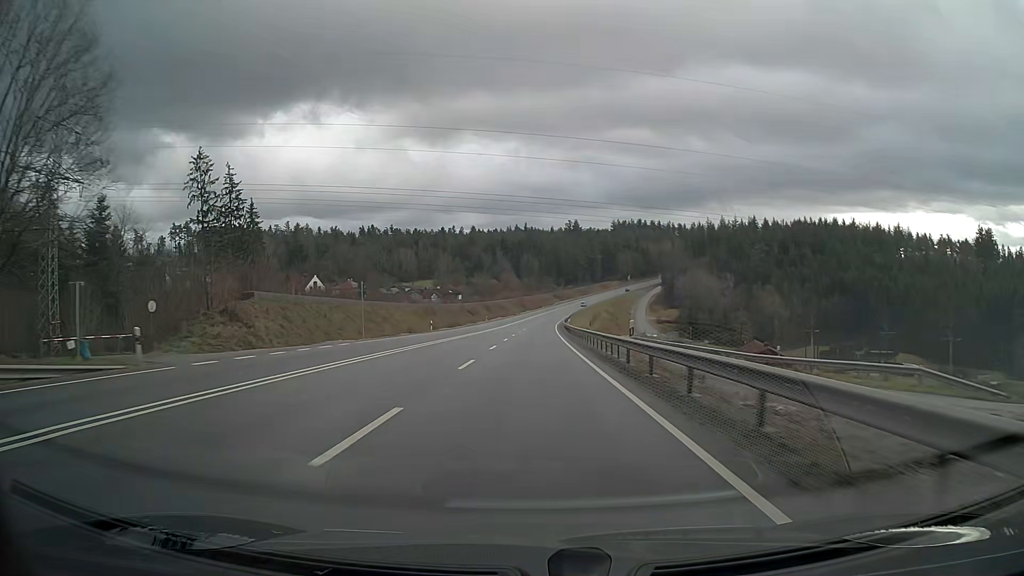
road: primary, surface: asphalt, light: Day
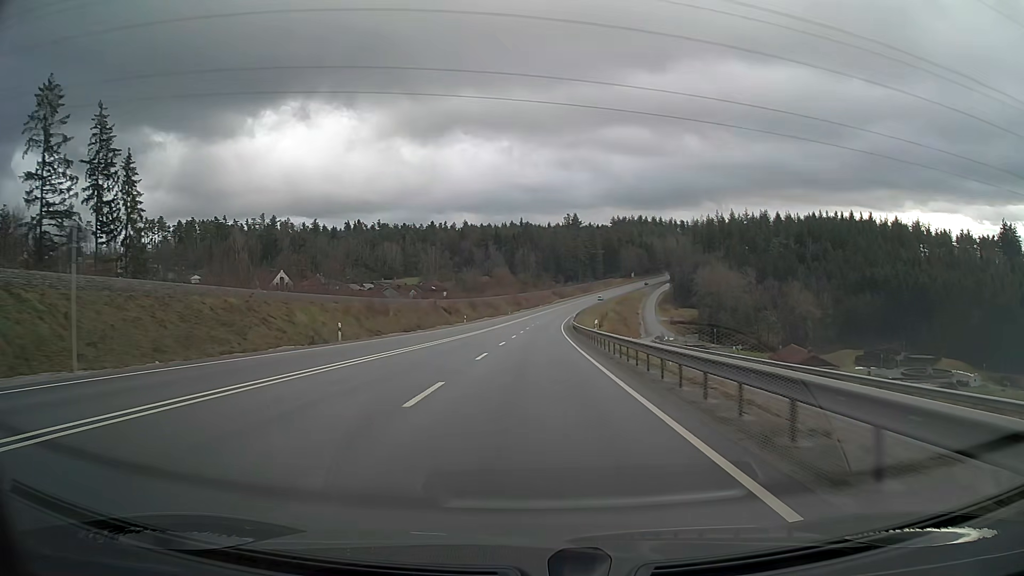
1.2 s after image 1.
(+0.2, +31.6) m; +1°
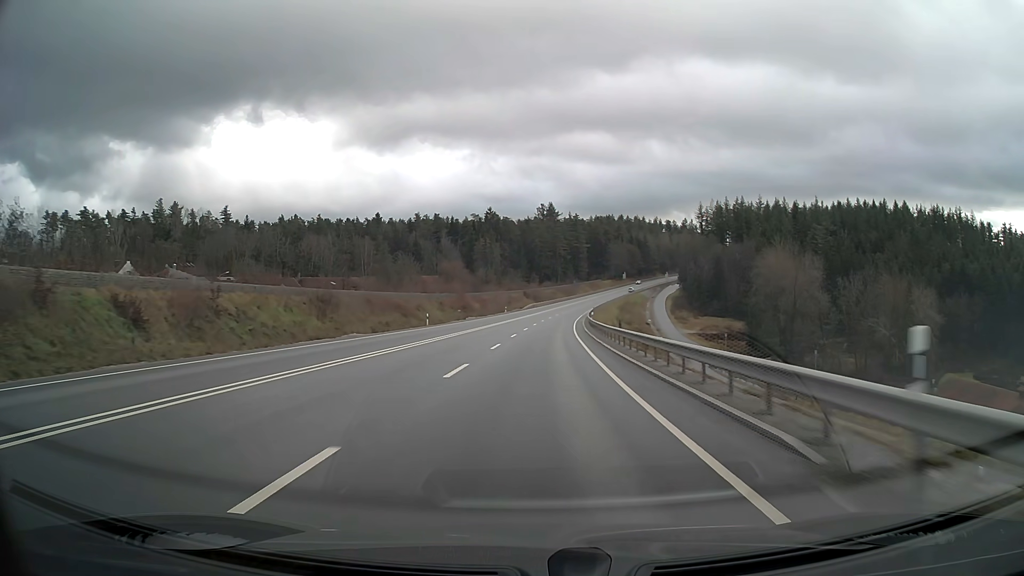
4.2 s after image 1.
(+1.7, +78.9) m; +3°
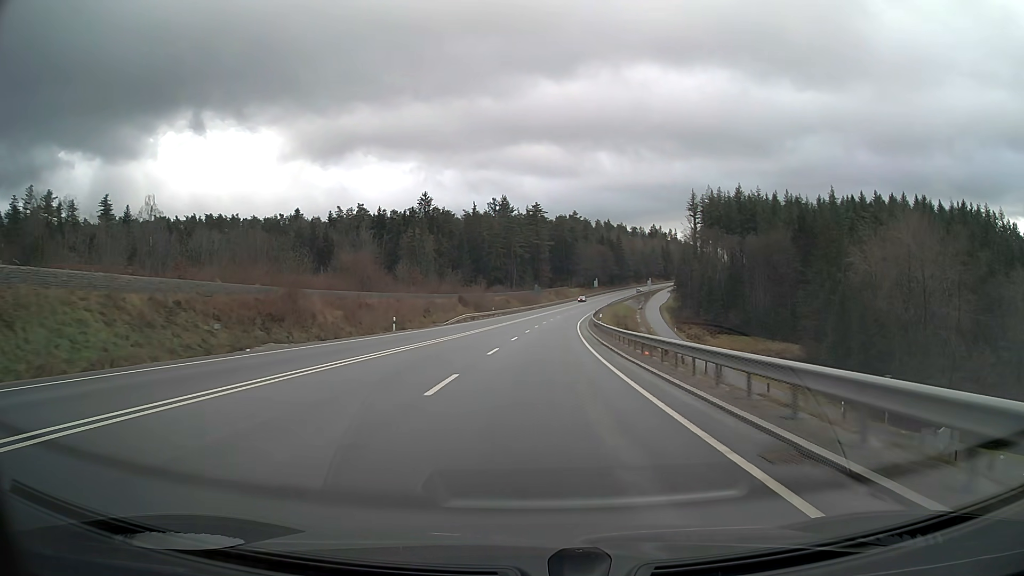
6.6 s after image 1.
(+2.0, +62.9) m; +4°
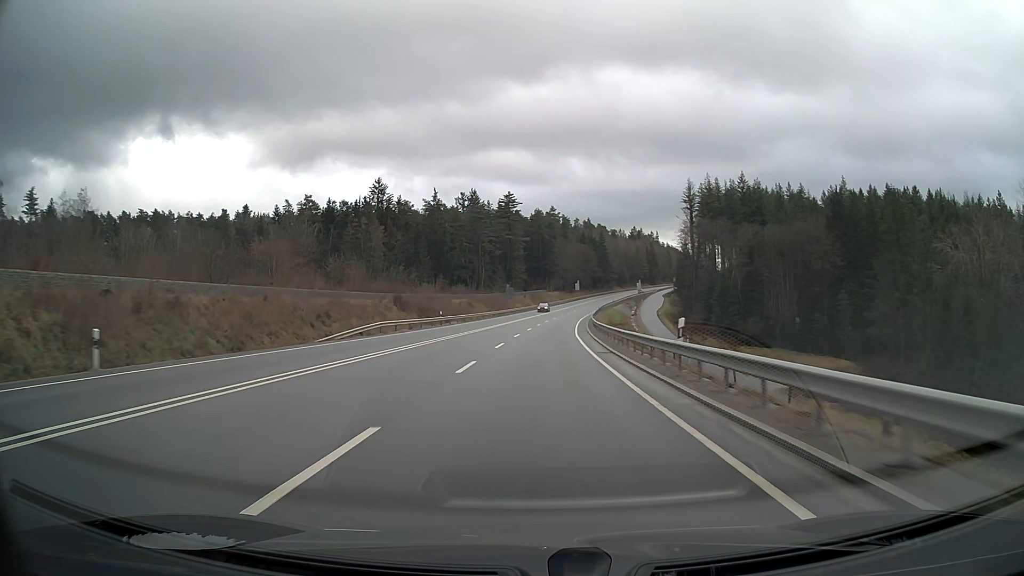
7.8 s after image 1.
(+0.6, +31.4) m; +2°
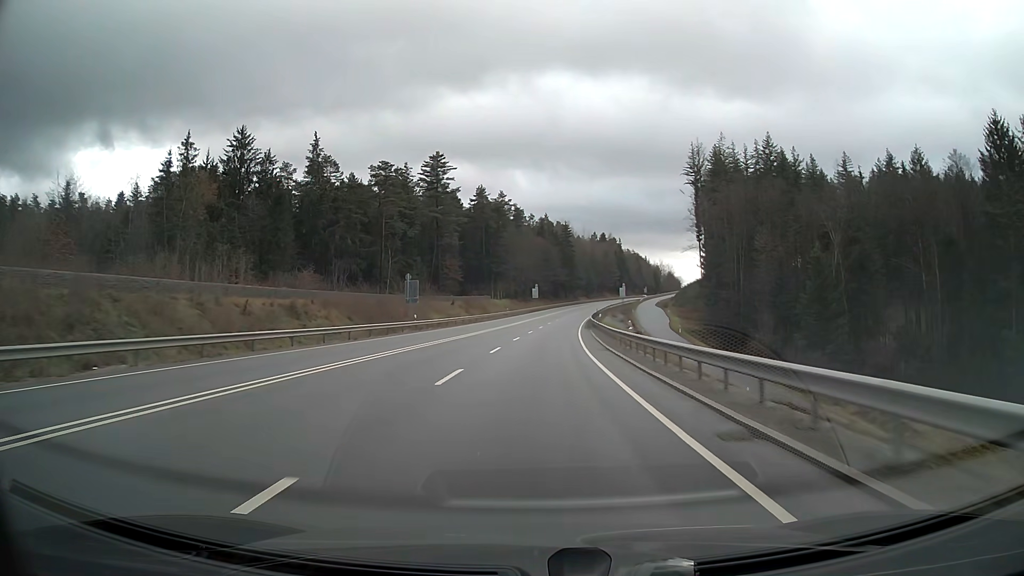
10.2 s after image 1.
(+2.3, +62.5) m; +4°
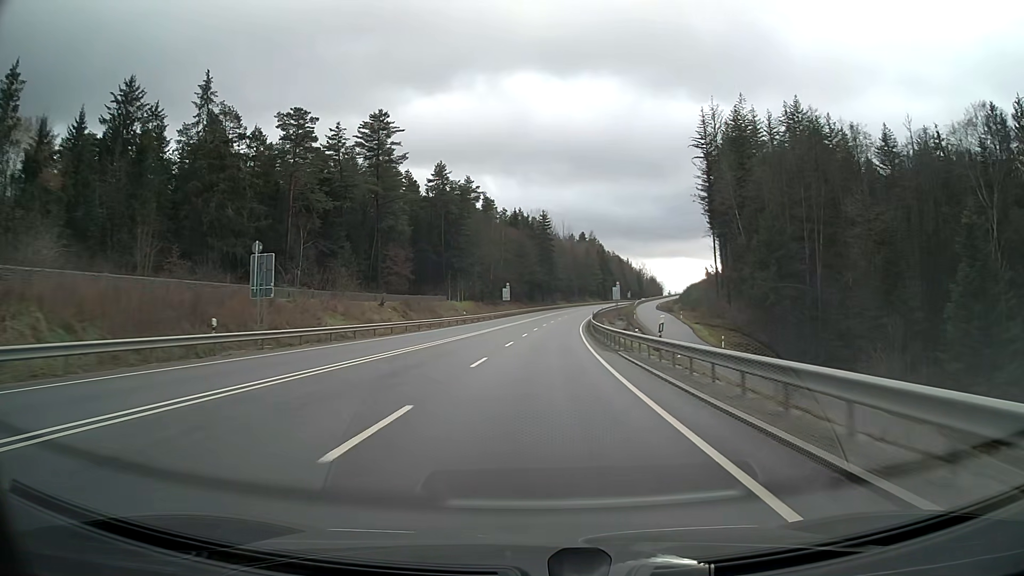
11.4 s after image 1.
(+0.6, +31.2) m; +2°
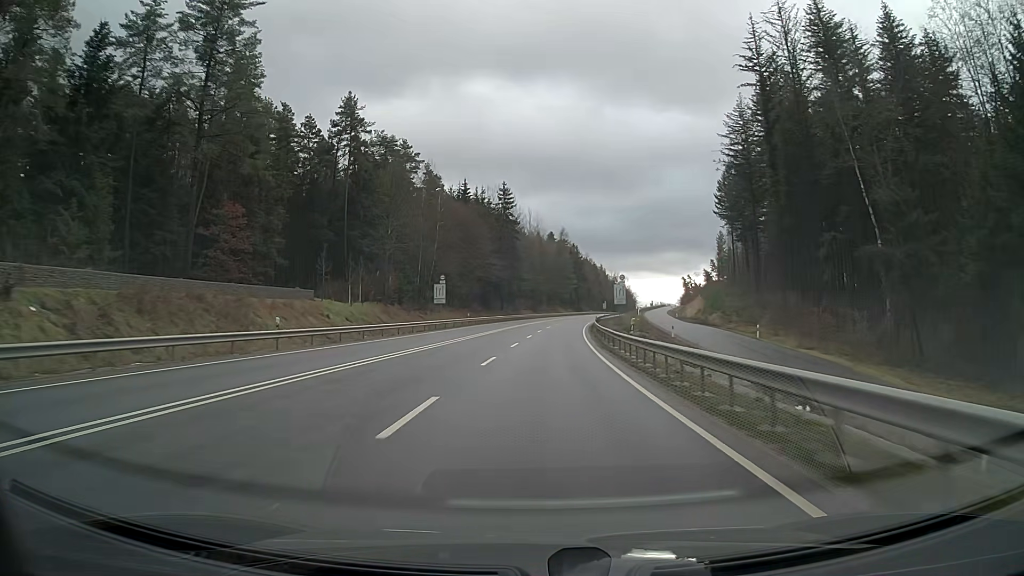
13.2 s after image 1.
(+1.3, +46.8) m; +3°
(0, +10) (0, +20) (+1, +30) (+1, +40) (+2, +50) (+3, +60) (+3, +70) (+4, +80) (+5, +90) (+7, +100) m
